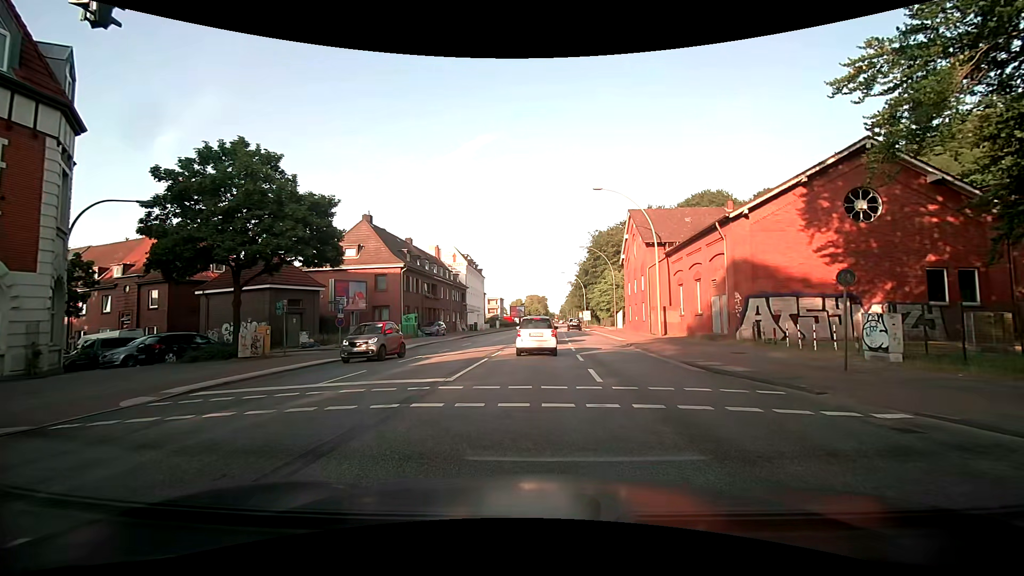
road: primary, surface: asphalt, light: Day
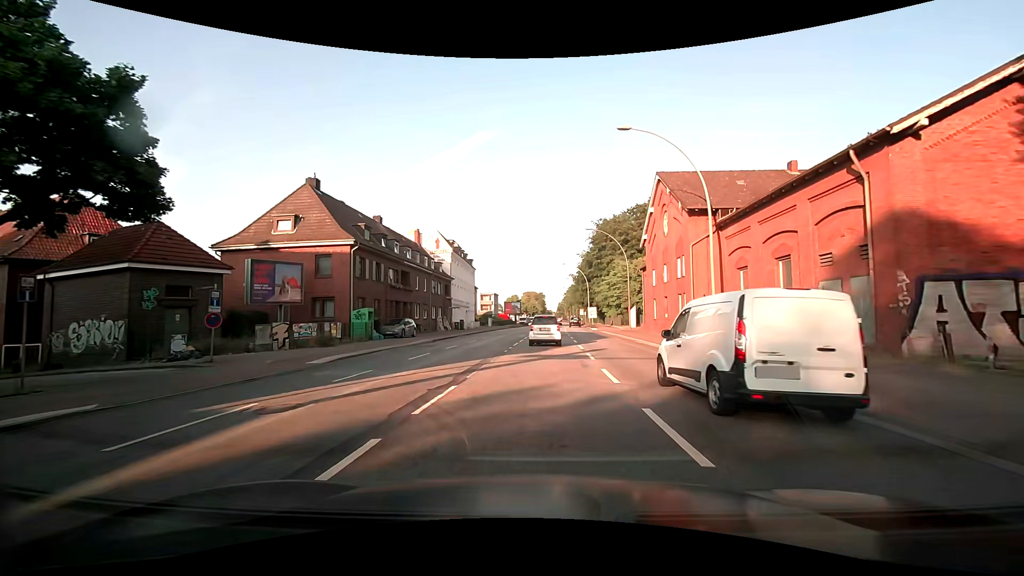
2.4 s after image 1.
(-0.2, +13.0) m; -1°
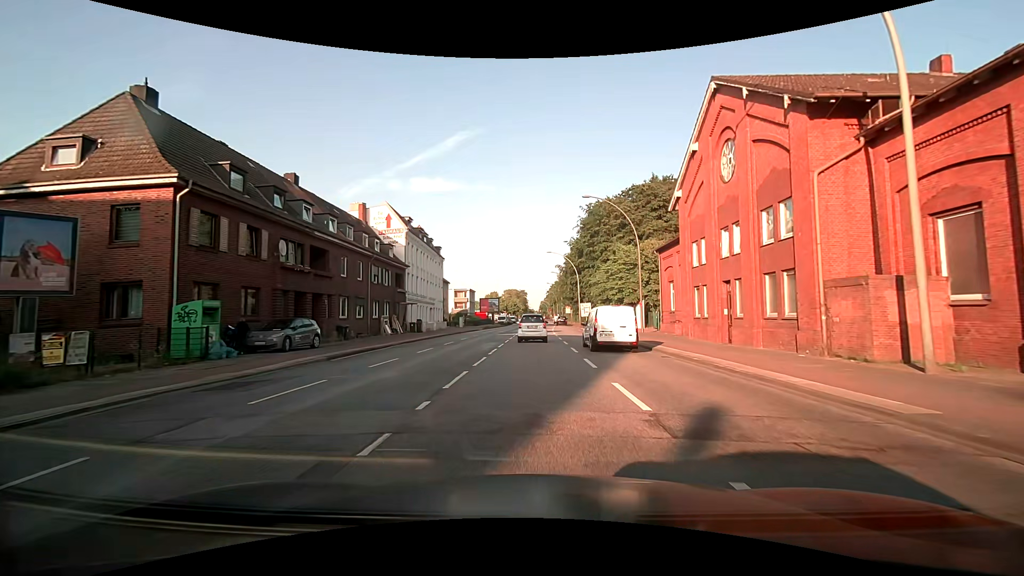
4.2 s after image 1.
(+0.4, +15.8) m; +3°
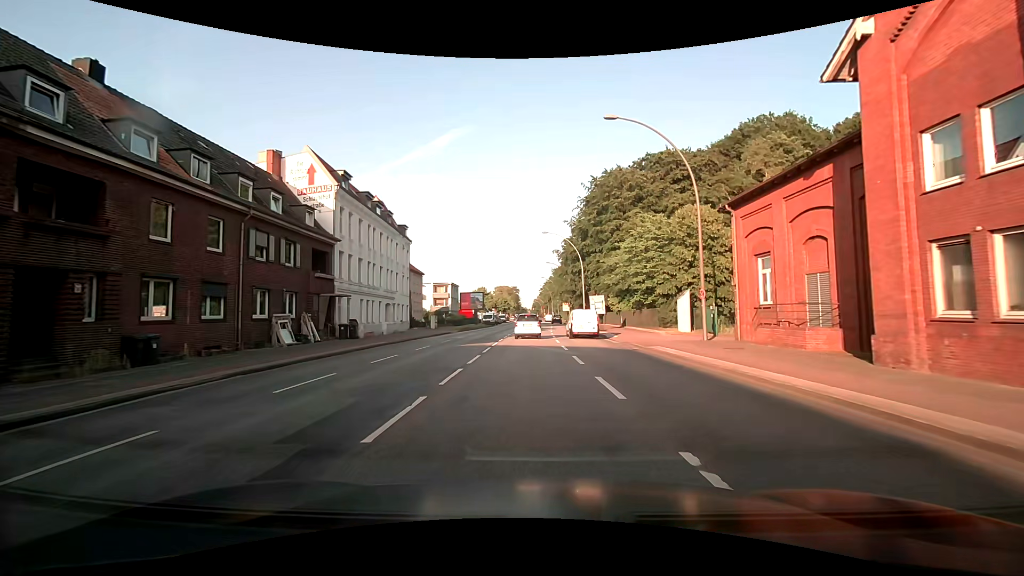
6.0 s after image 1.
(0.0, +17.4) m; 0°
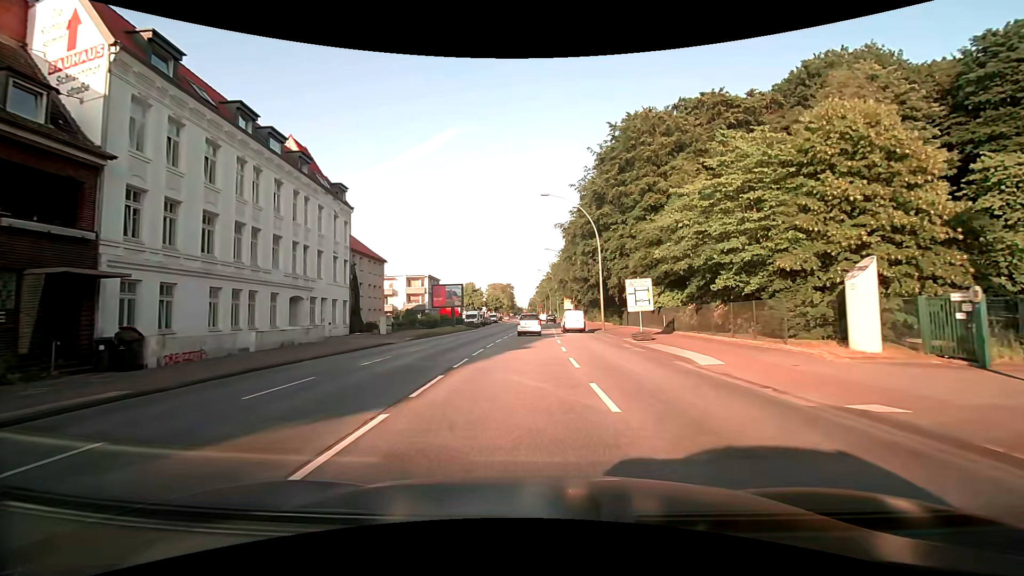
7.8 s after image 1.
(+0.1, +19.3) m; 0°
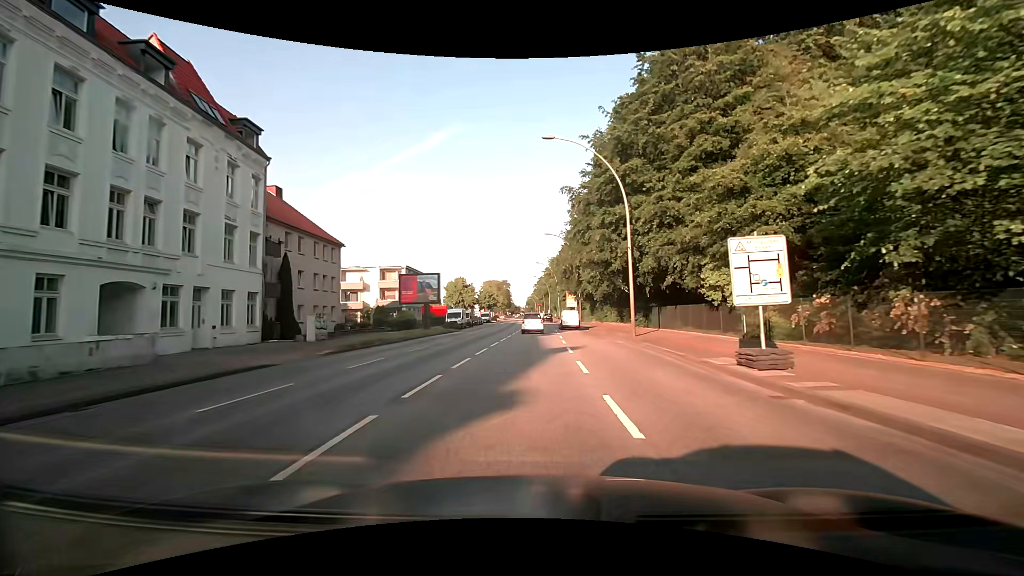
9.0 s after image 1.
(+0.1, +13.7) m; 0°
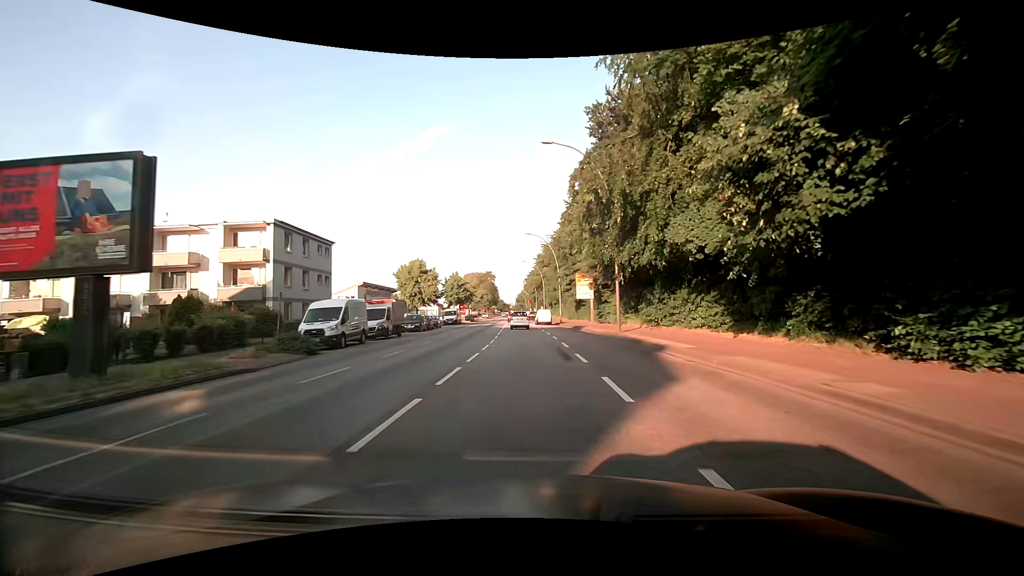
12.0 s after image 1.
(+0.3, +34.4) m; +1°
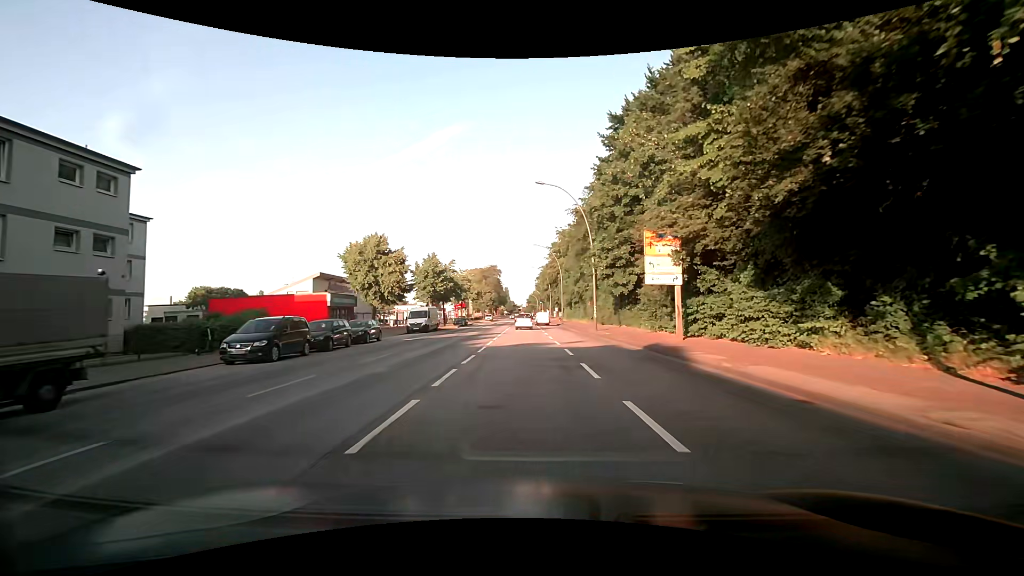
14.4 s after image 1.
(-0.3, +26.7) m; -1°
(0, +10) (0, +20) (0, +30) (-1, +40) (-1, +50) (-1, +60) (-1, +70) (-2, +80) (-2, +90) (-2, +100) m
